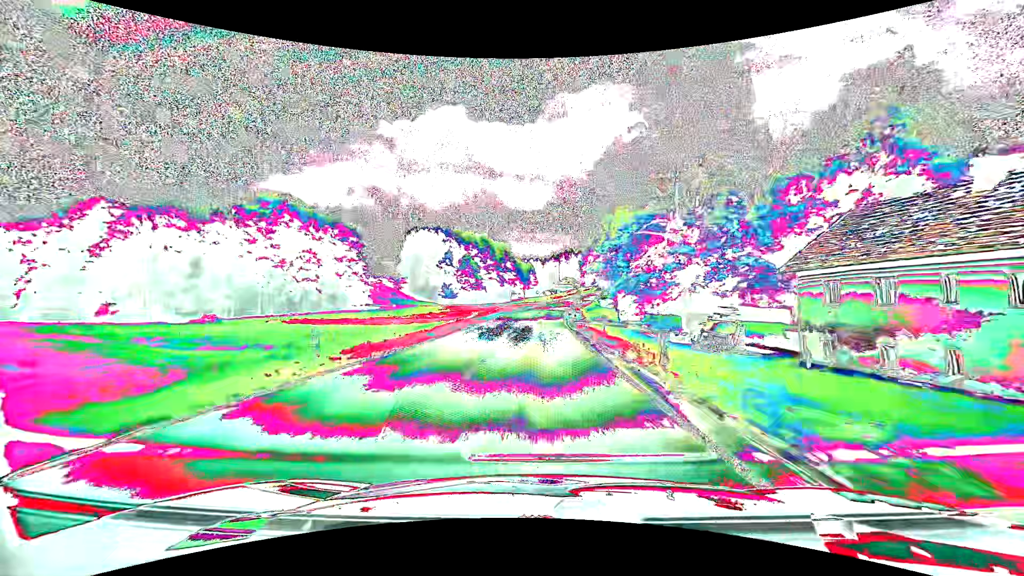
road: tertiary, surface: asphalt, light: Day
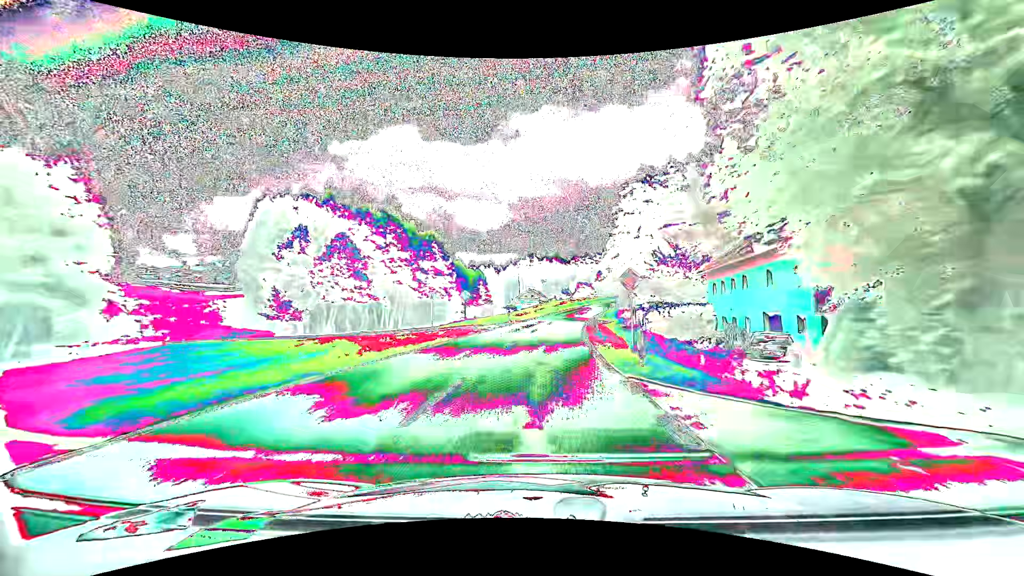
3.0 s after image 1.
(+1.9, +65.2) m; +5°
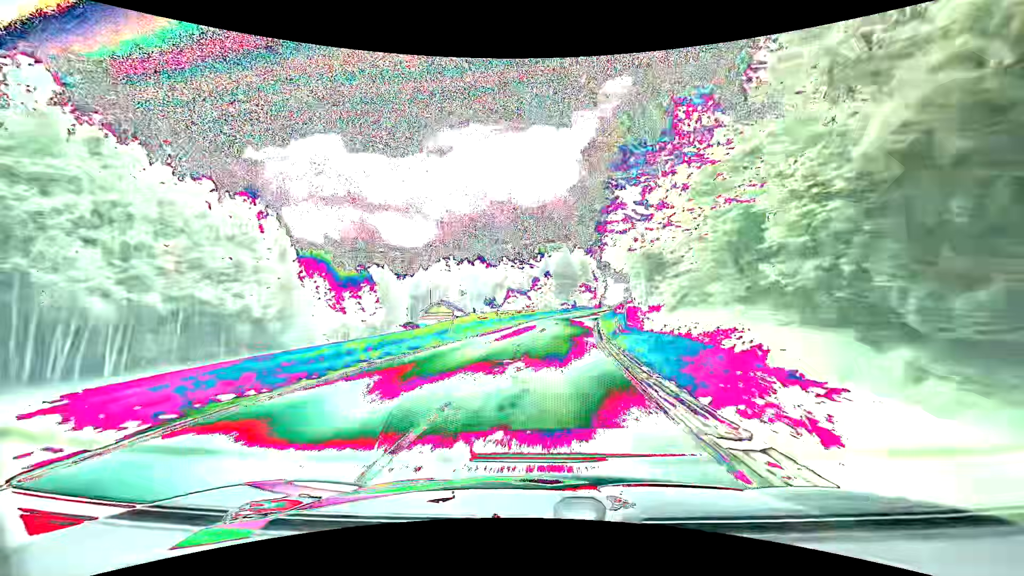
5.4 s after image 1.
(+3.4, +51.7) m; +8°
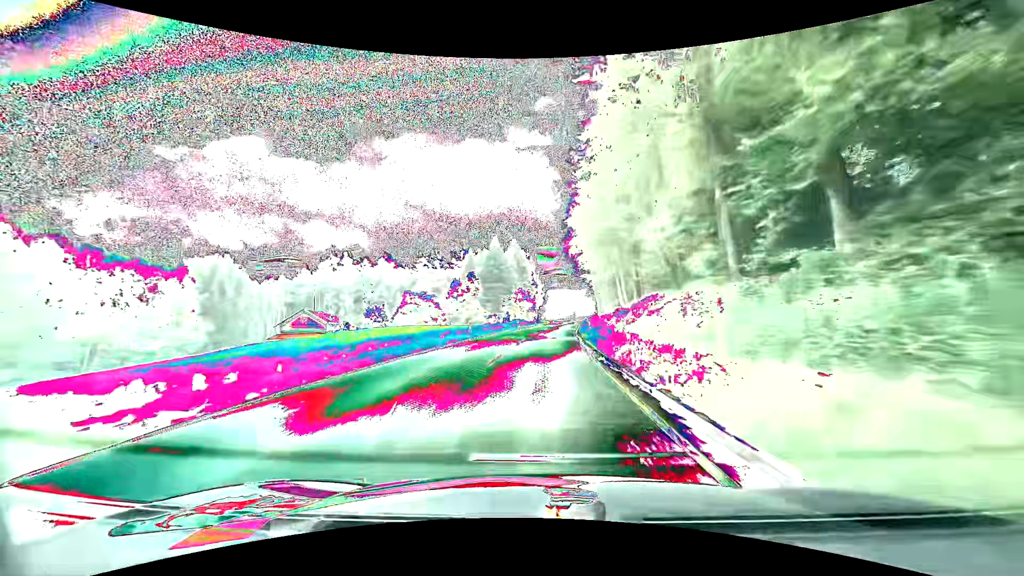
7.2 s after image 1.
(+3.0, +40.0) m; +8°
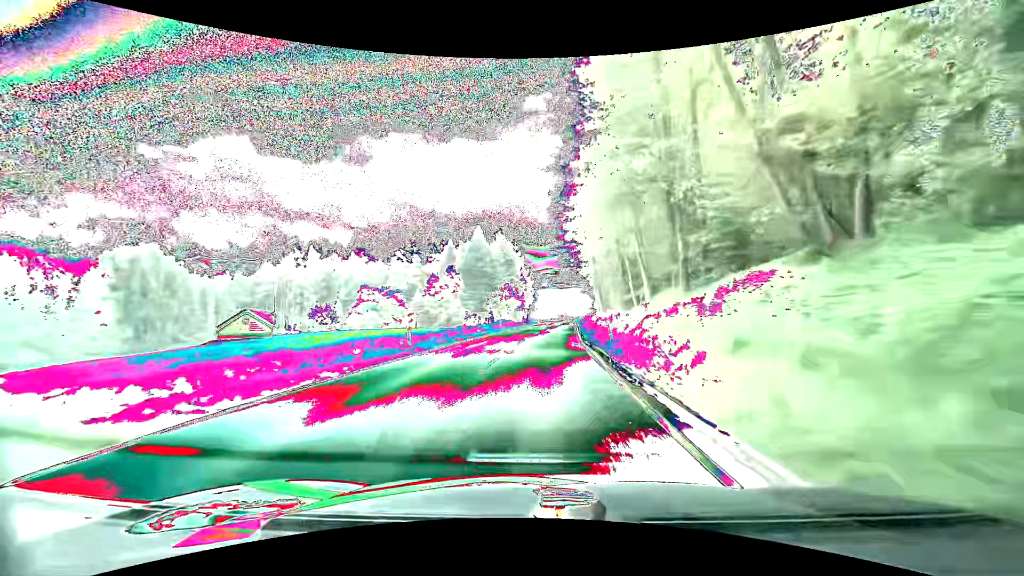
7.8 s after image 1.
(+0.2, +13.6) m; +1°
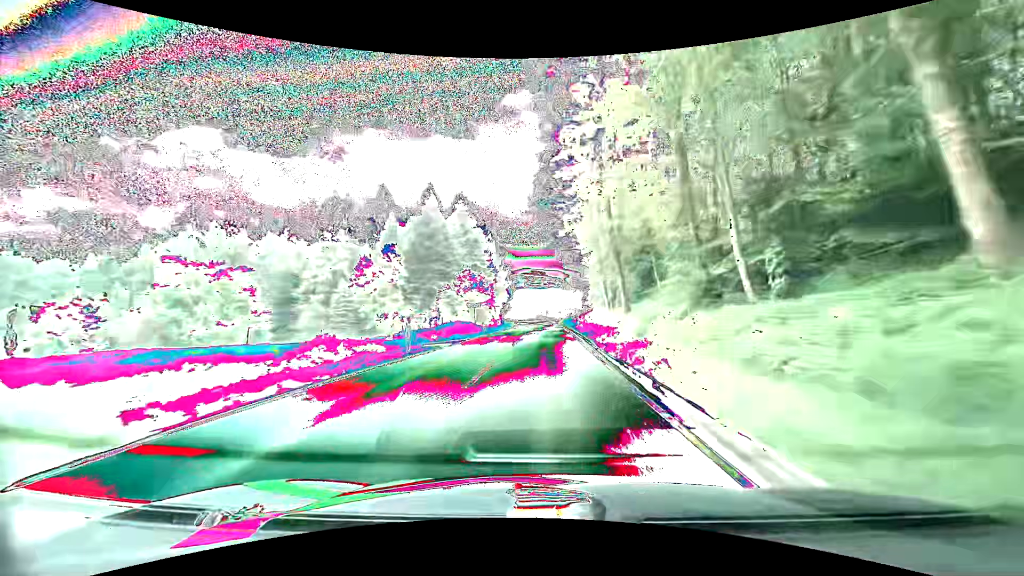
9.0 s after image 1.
(+0.6, +27.3) m; +3°
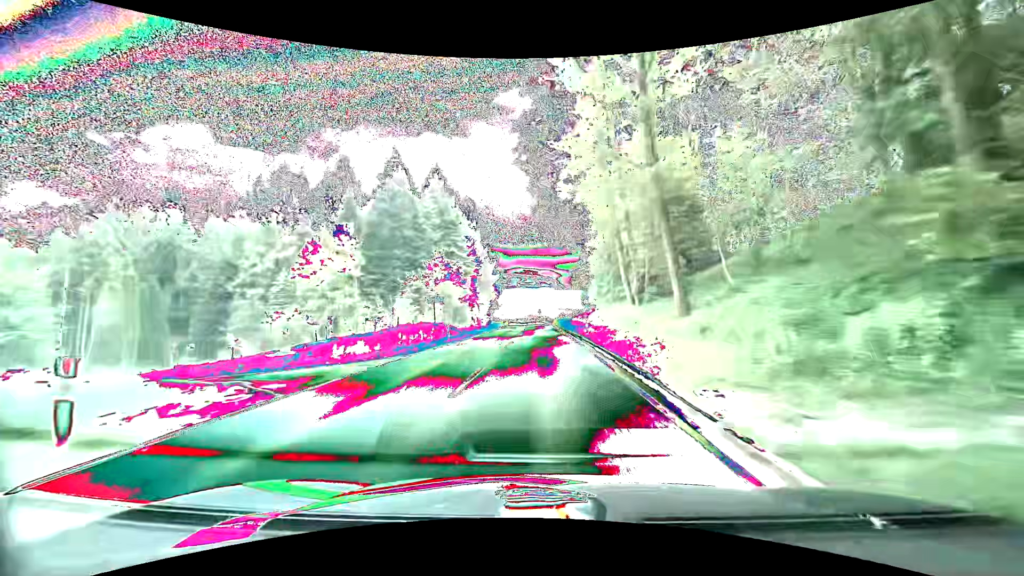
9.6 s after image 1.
(+0.2, +13.6) m; +1°
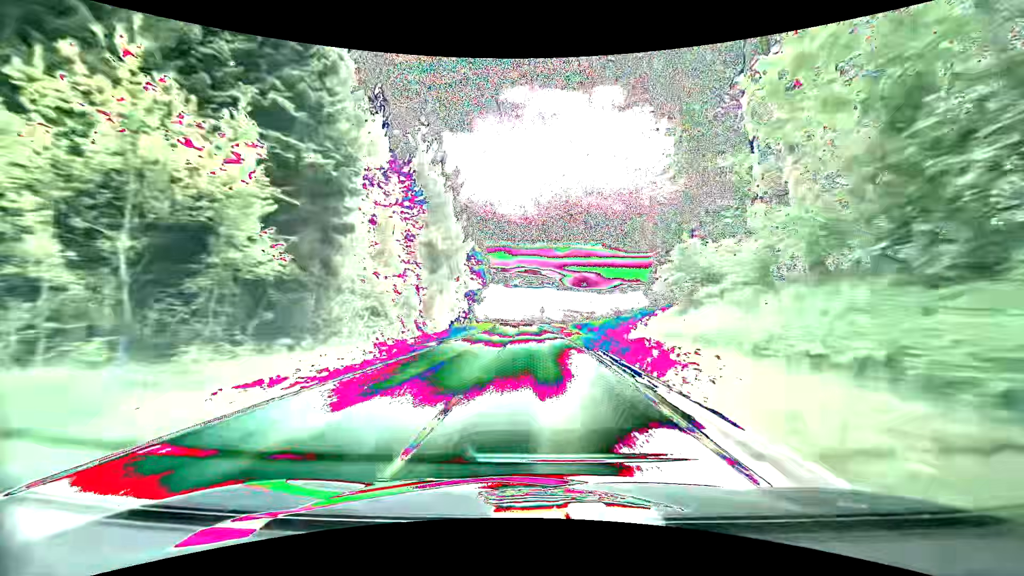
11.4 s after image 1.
(0.0, +40.9) m; 0°
(0, +10) (0, +20) (0, +30) (0, +40) (-1, +50) (-1, +60) (-2, +70) (-2, +80) (-3, +90) (-4, +100) m
